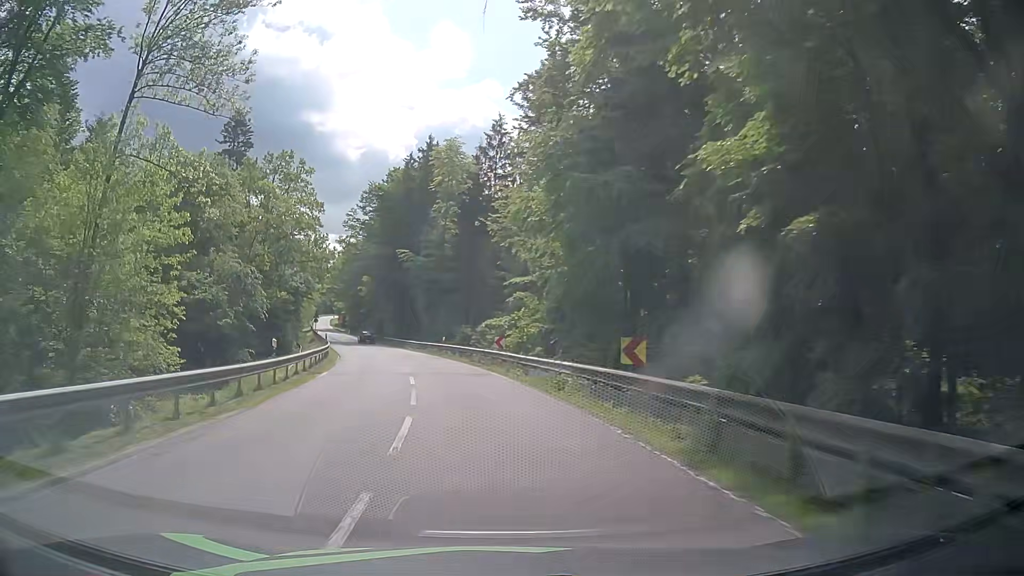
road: secondary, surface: asphalt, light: Day
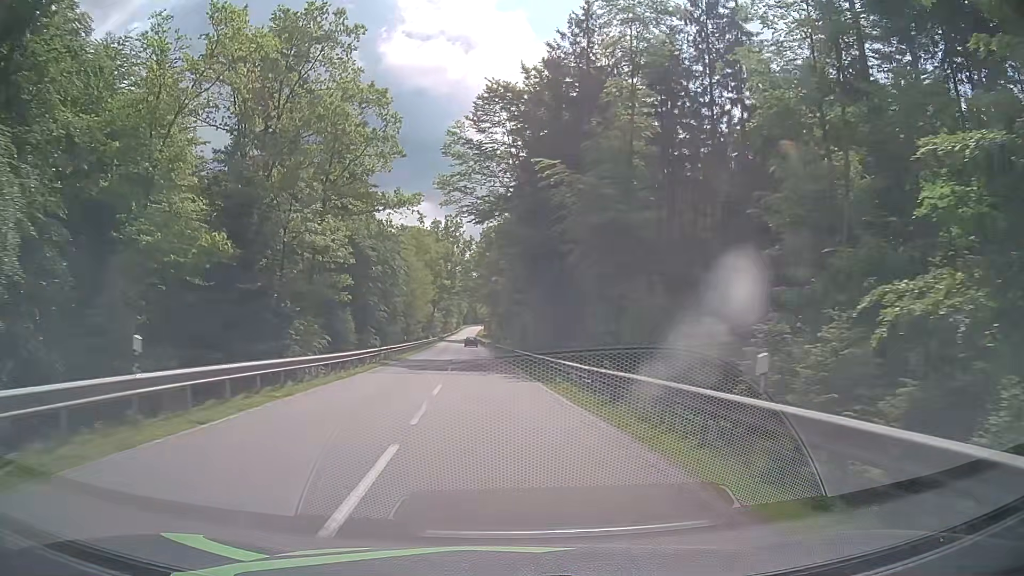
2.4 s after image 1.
(-5.2, +39.1) m; -14°
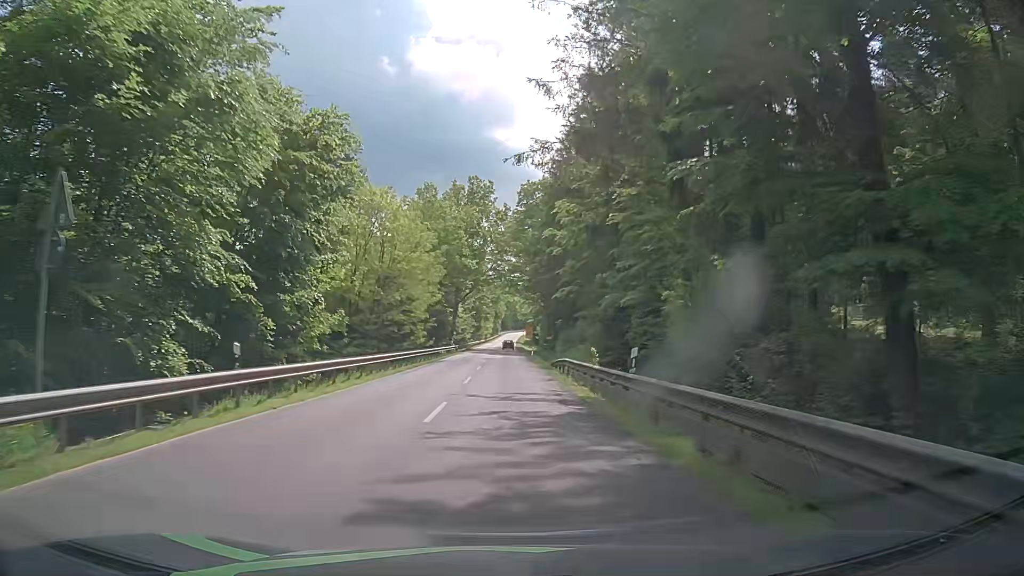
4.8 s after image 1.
(-2.0, +40.4) m; -4°
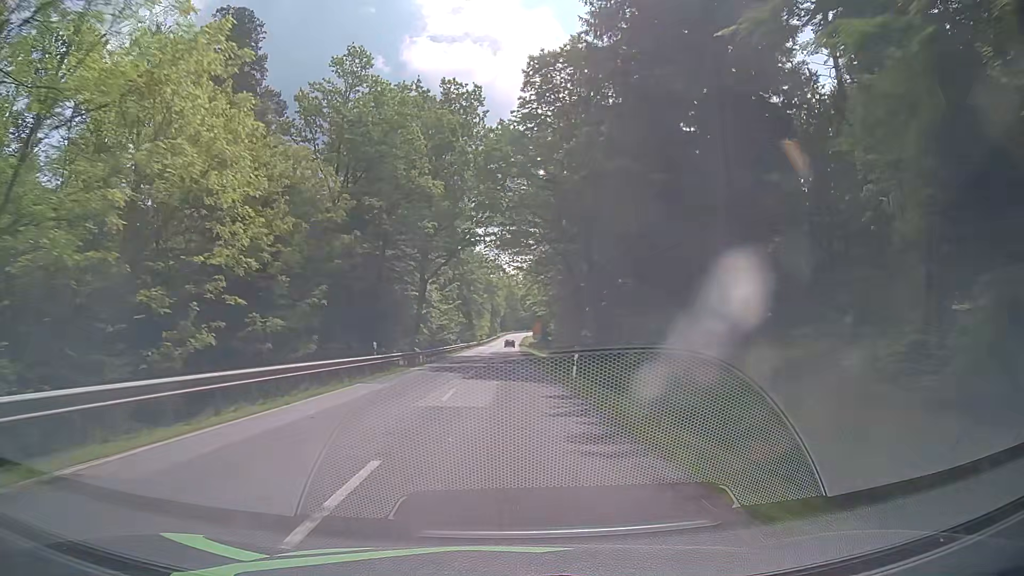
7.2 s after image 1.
(-0.3, +41.1) m; -1°
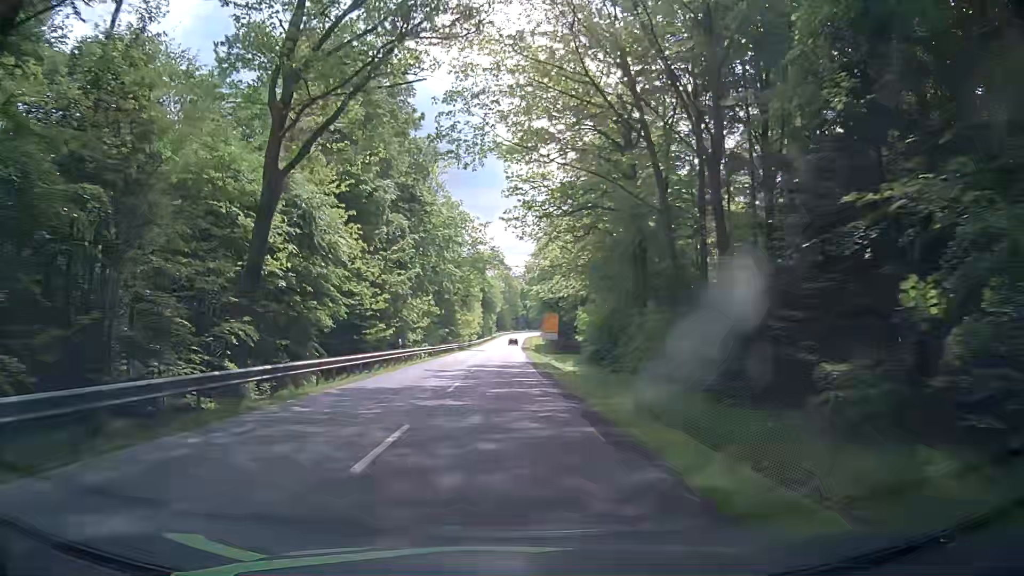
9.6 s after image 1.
(+0.2, +40.9) m; -1°
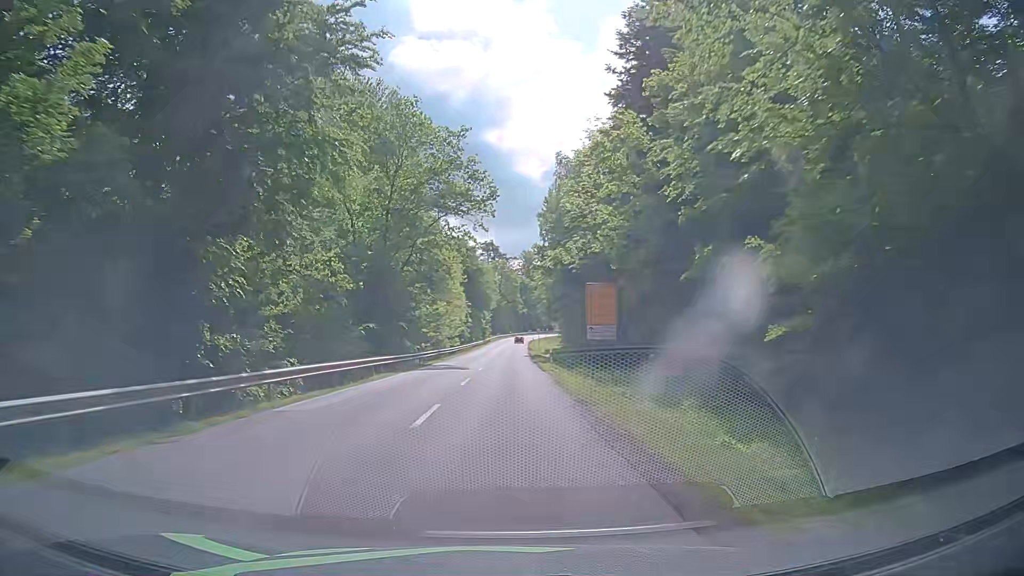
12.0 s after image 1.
(+0.8, +40.3) m; +1°
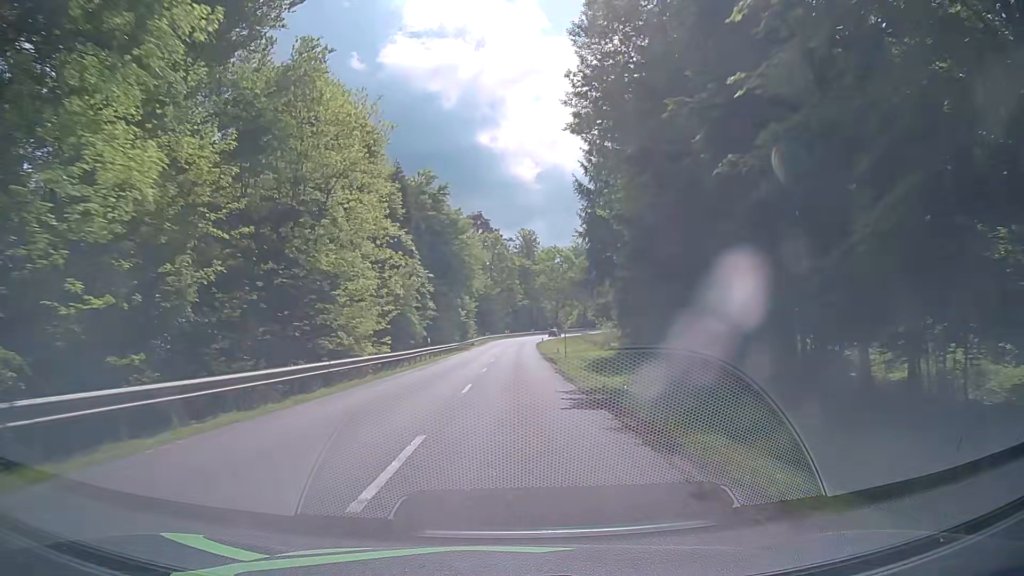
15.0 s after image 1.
(0.0, +49.2) m; 0°
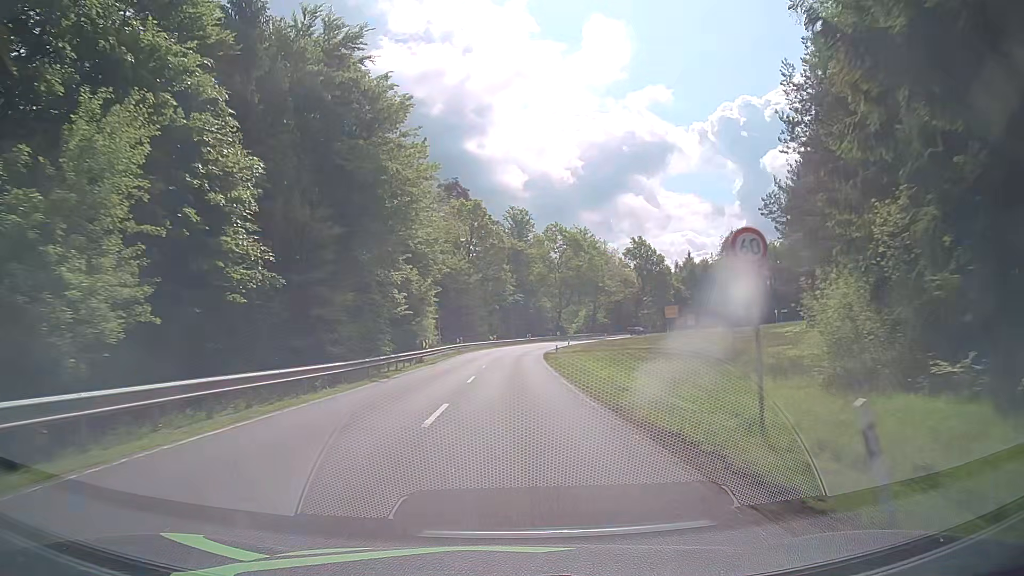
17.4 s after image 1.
(+0.3, +39.1) m; +1°
(0, +10) (0, +20) (0, +30) (0, +40) (0, +50) (+1, +60) (+2, +70) (+4, +80) (+7, +89) (+10, +99) m
